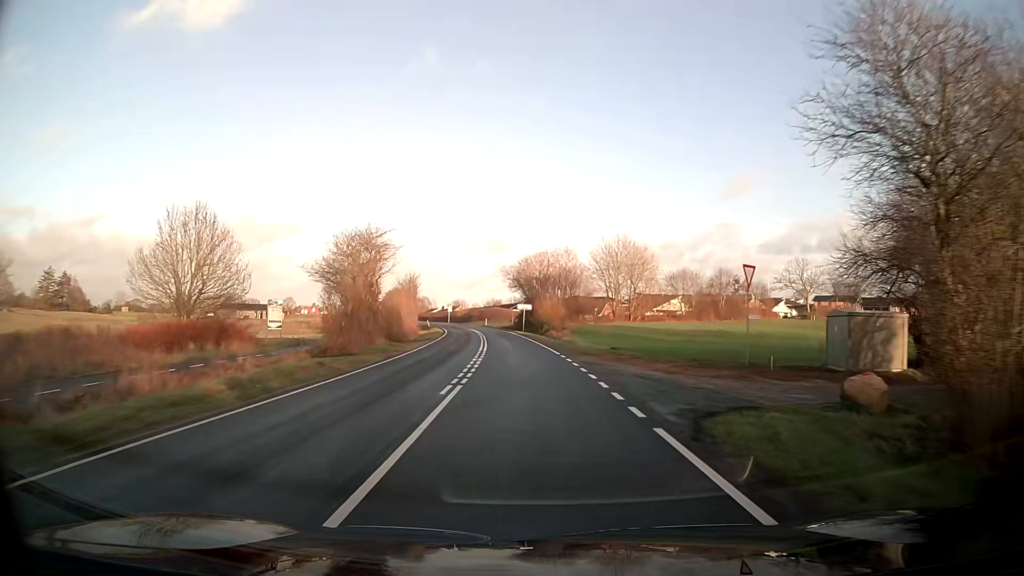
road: tertiary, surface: asphalt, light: Day
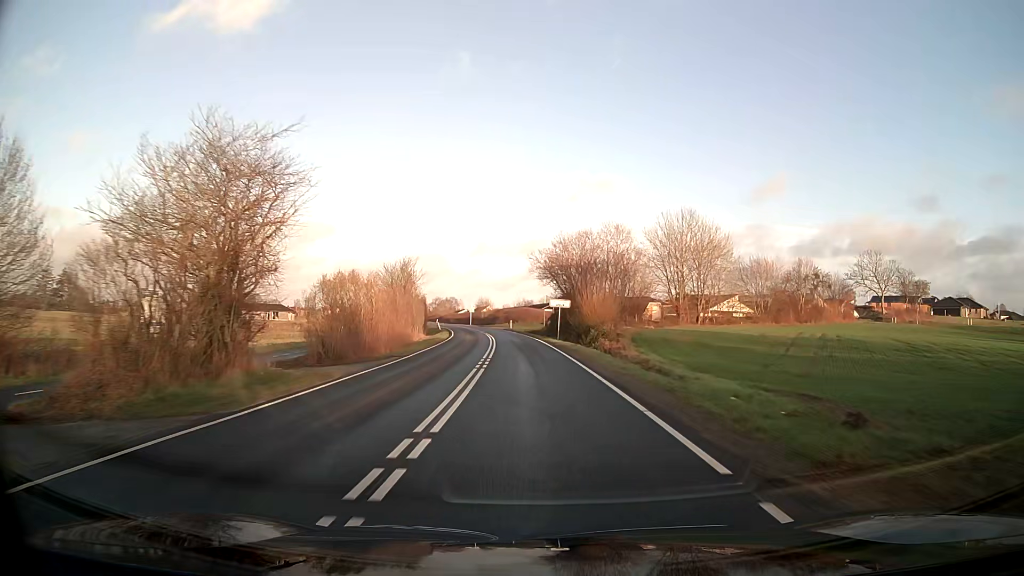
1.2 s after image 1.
(-0.6, +19.8) m; -3°
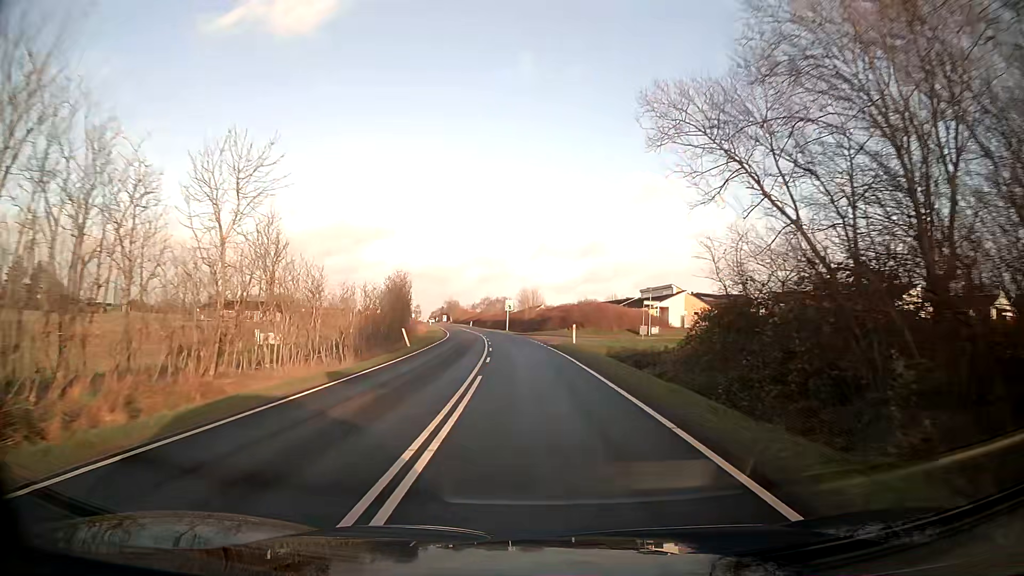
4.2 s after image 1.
(-2.0, +47.1) m; -5°
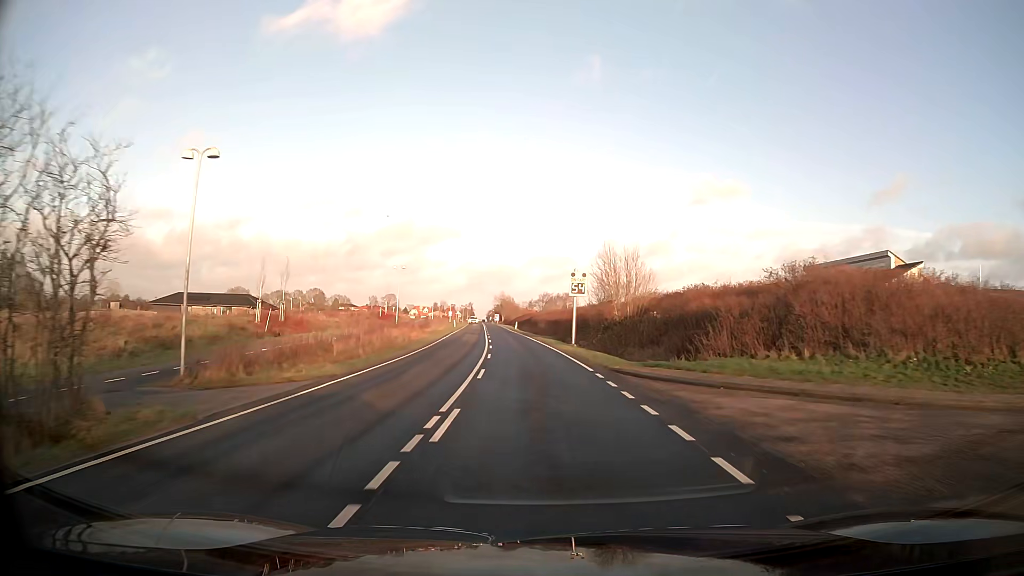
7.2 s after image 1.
(-2.1, +45.5) m; -5°
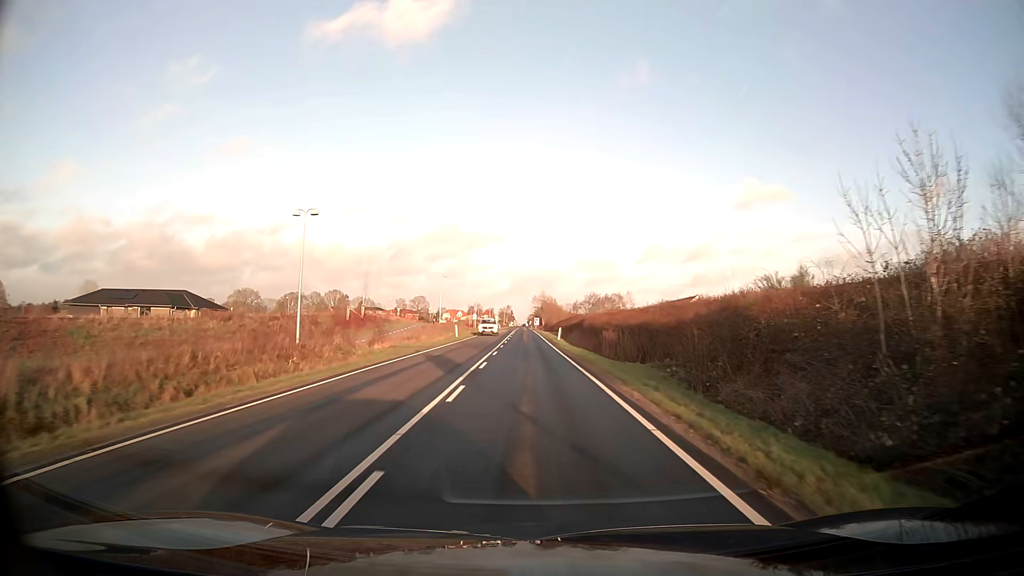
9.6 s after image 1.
(-1.1, +36.1) m; -4°
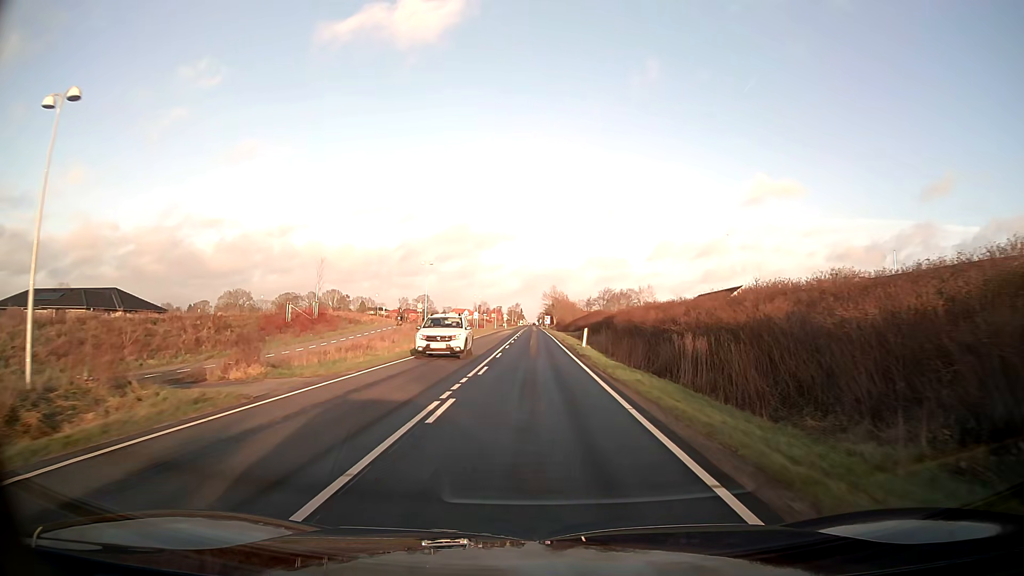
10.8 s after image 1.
(-0.2, +18.3) m; -1°
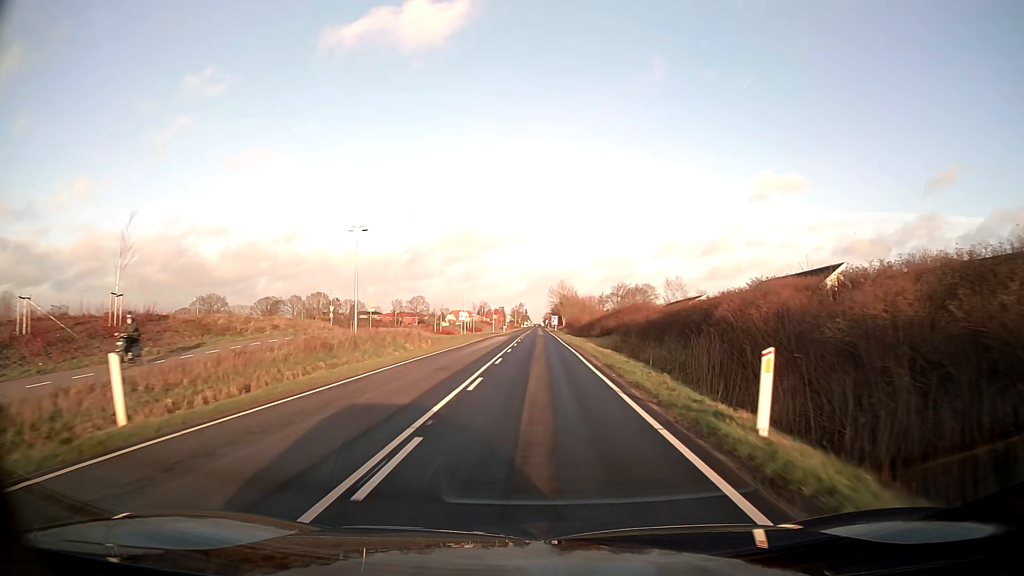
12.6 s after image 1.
(-0.1, +27.7) m; 0°
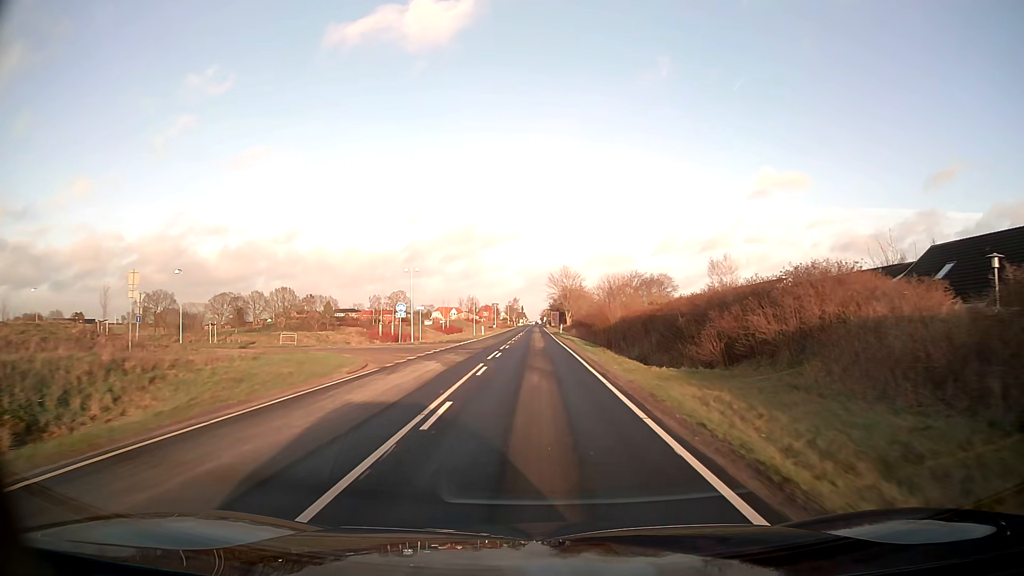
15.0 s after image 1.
(0.0, +36.6) m; 0°
(0, +10) (0, +20) (0, +30) (0, +40) (0, +50) (0, +60) (0, +70) (0, +80) (-1, +90) (-1, +100) m
